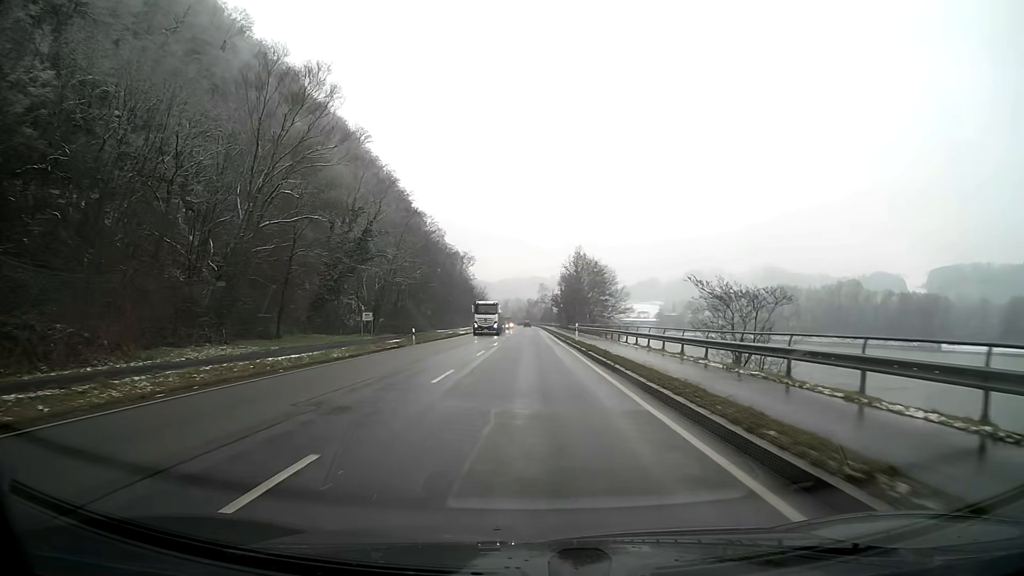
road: primary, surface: asphalt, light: Day
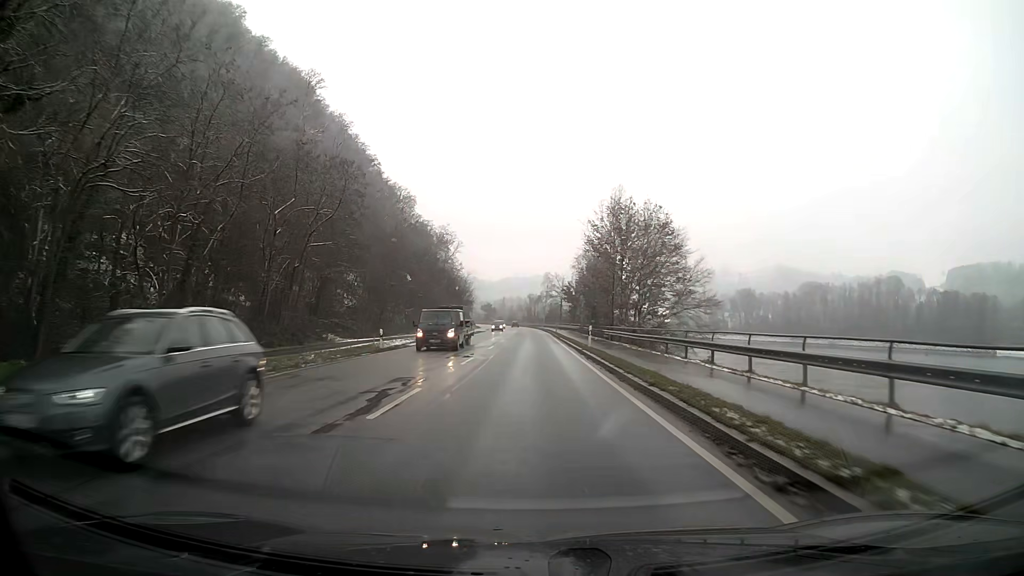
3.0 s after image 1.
(0.0, +53.7) m; 0°
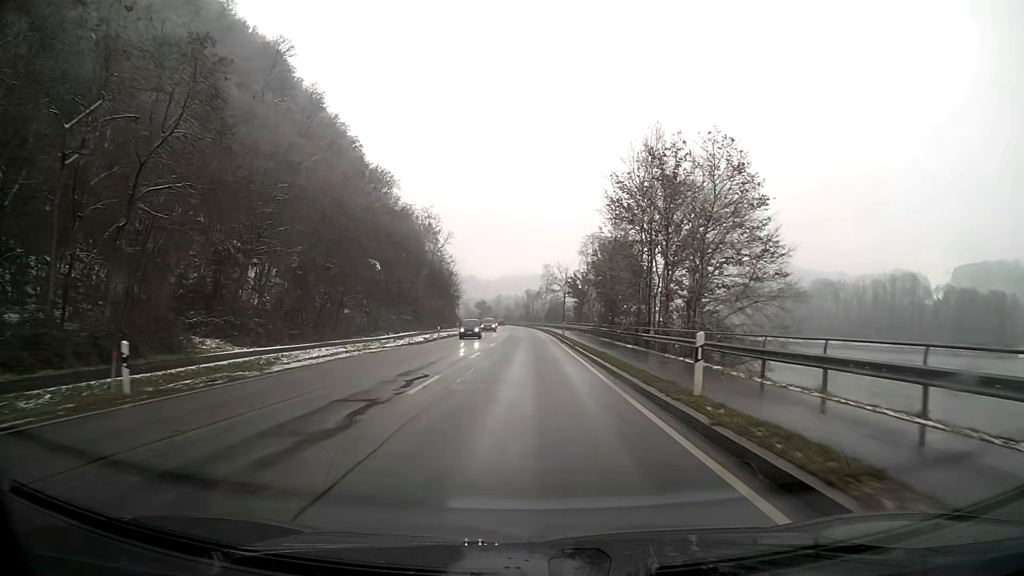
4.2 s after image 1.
(+0.1, +21.4) m; 0°
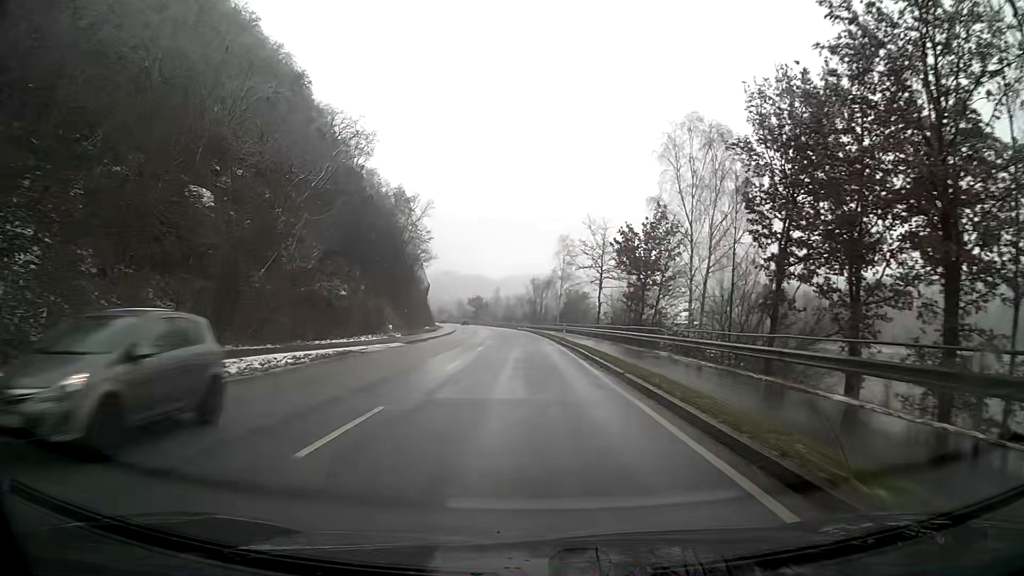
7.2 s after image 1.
(-0.3, +53.9) m; -1°
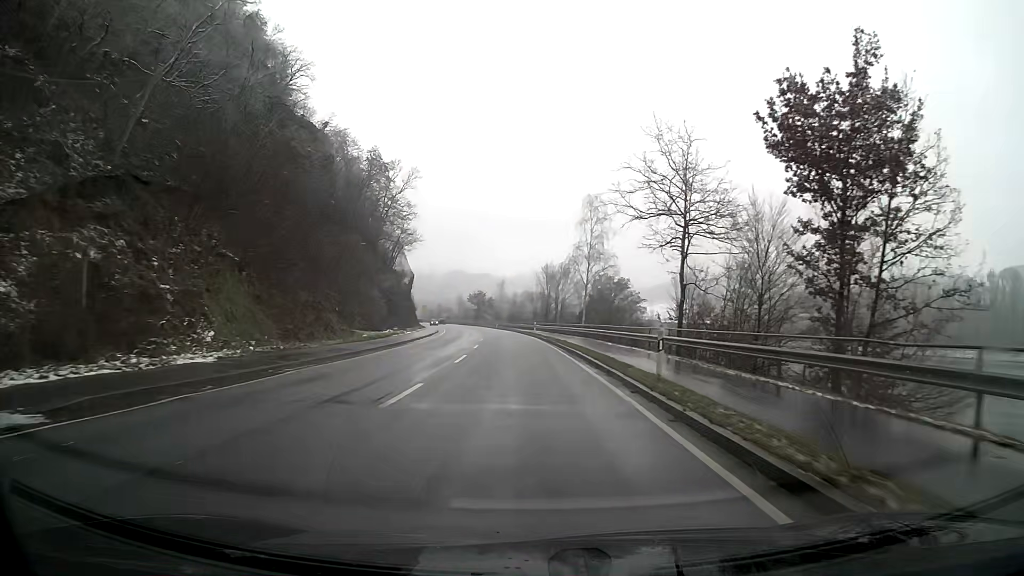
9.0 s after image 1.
(-0.3, +32.0) m; -1°
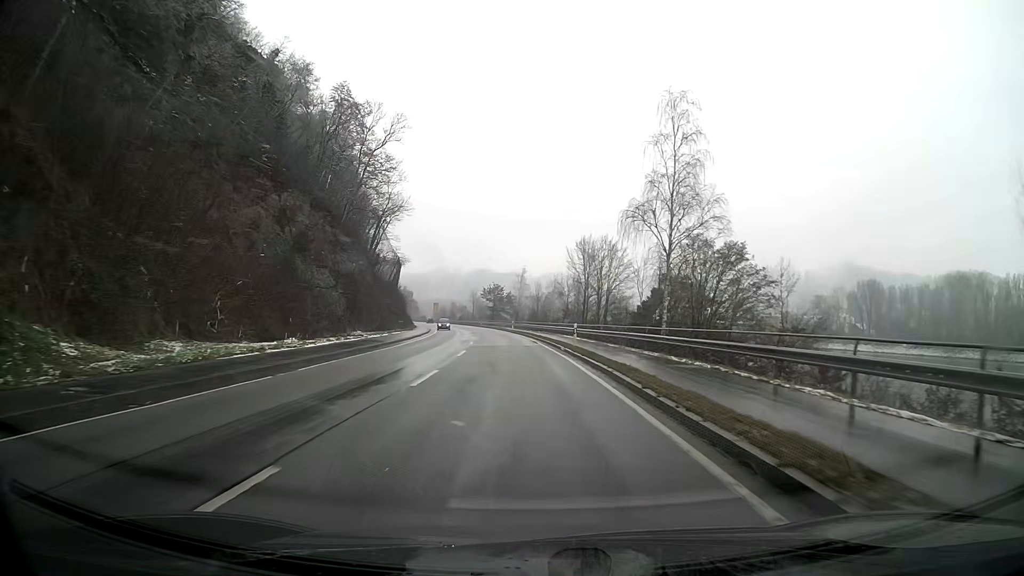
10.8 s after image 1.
(-0.6, +32.1) m; -2°
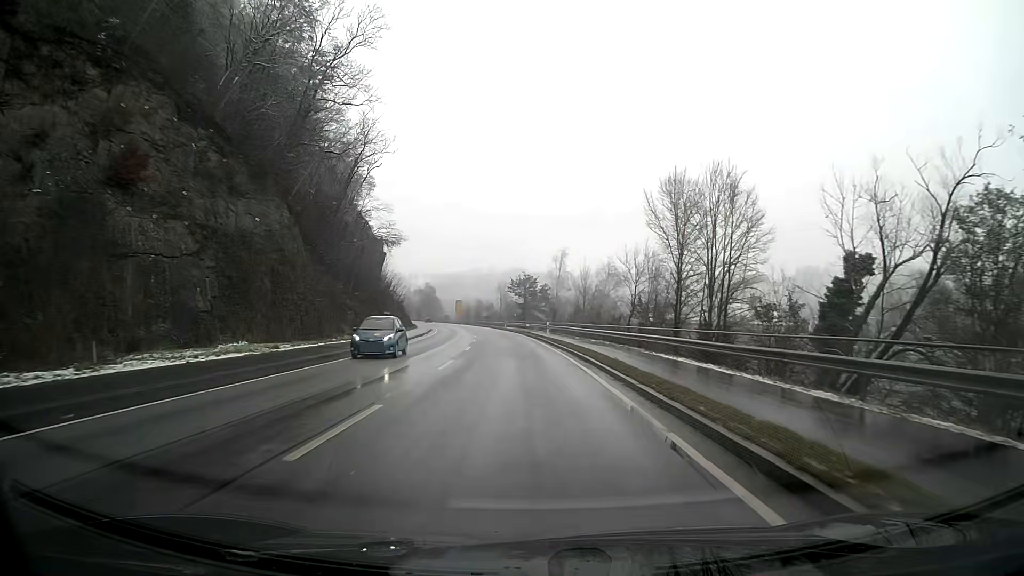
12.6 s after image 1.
(-0.9, +32.2) m; -3°
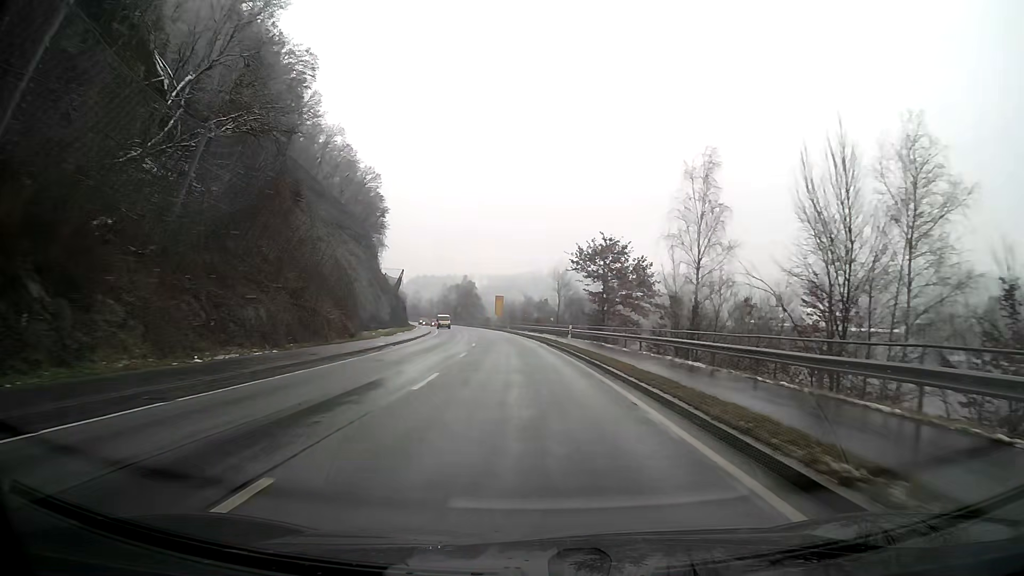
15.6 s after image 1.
(-2.3, +53.7) m; -5°
